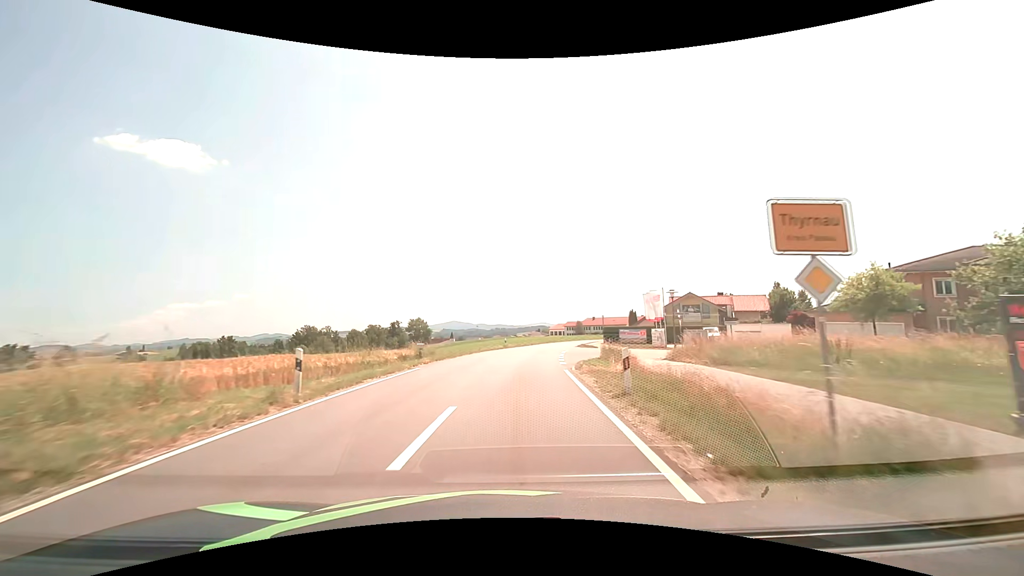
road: tertiary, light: Day
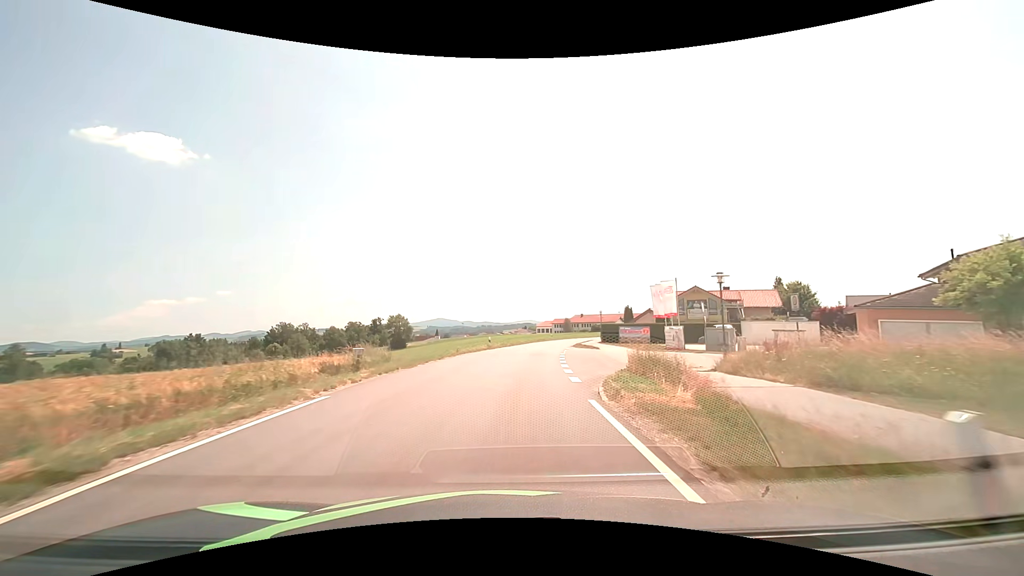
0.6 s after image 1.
(+0.1, +8.1) m; +2°
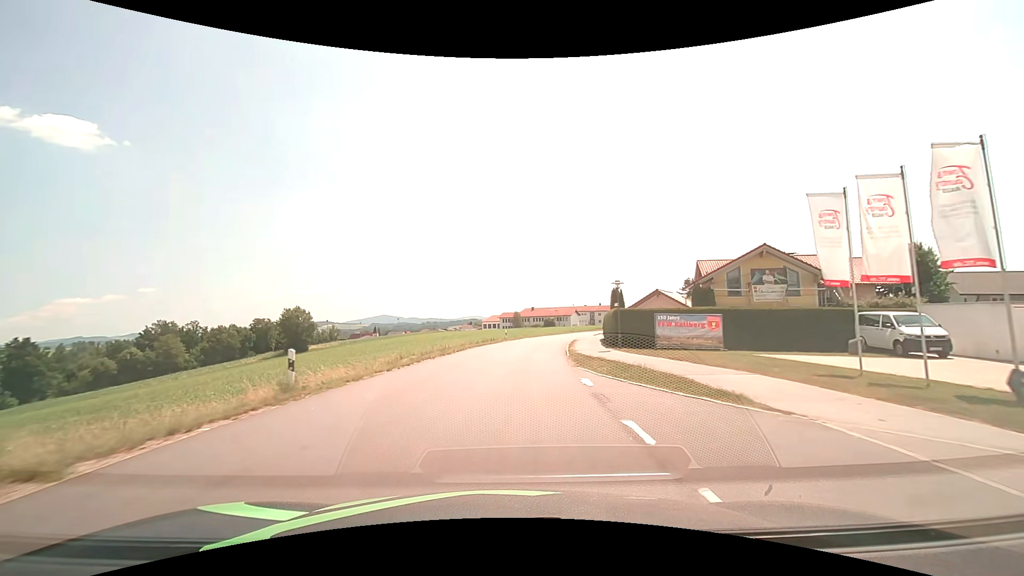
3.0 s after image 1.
(+1.8, +31.7) m; +6°
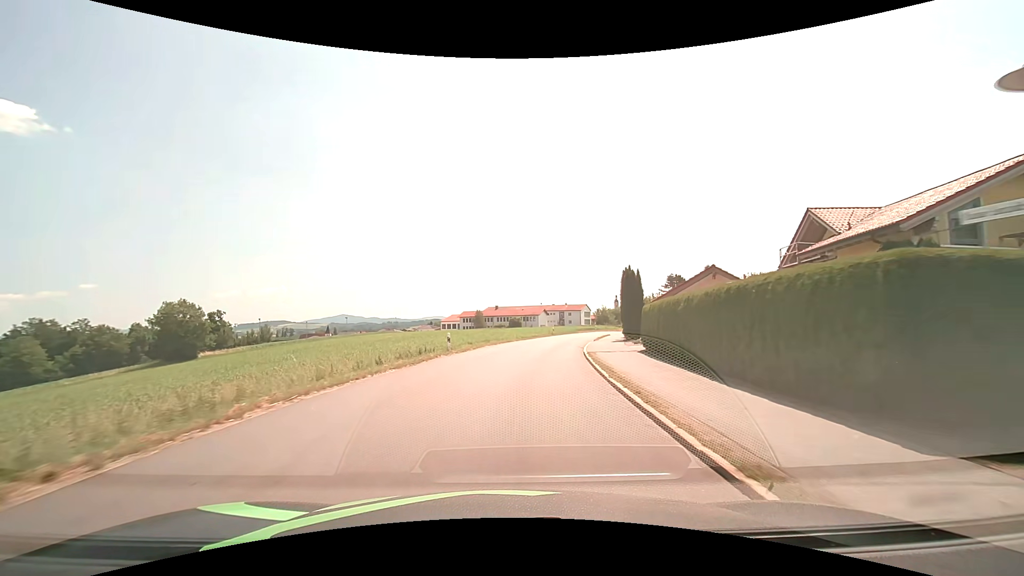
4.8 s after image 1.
(+0.8, +23.4) m; +4°
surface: asphalt
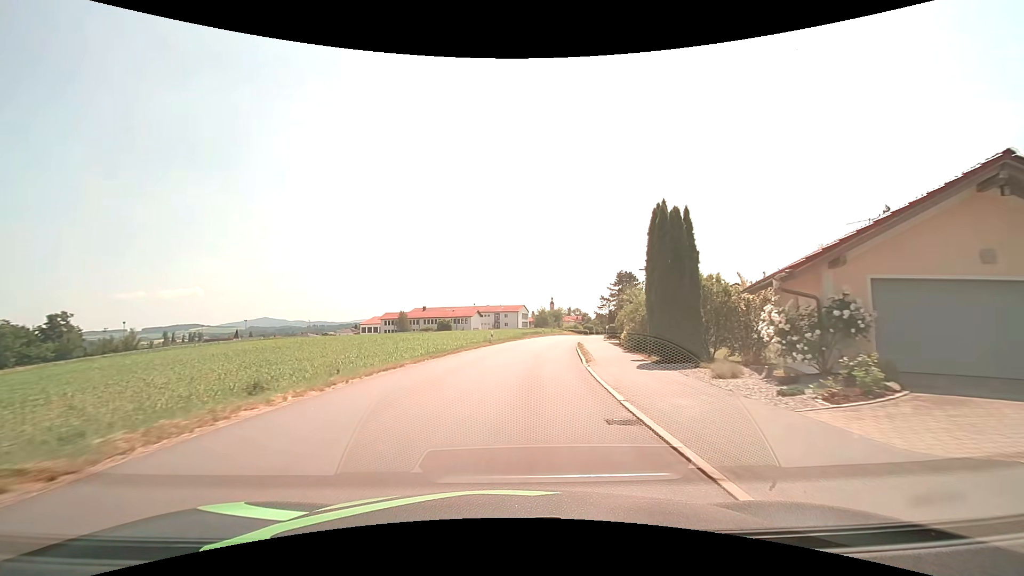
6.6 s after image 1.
(+1.5, +23.0) m; +8°
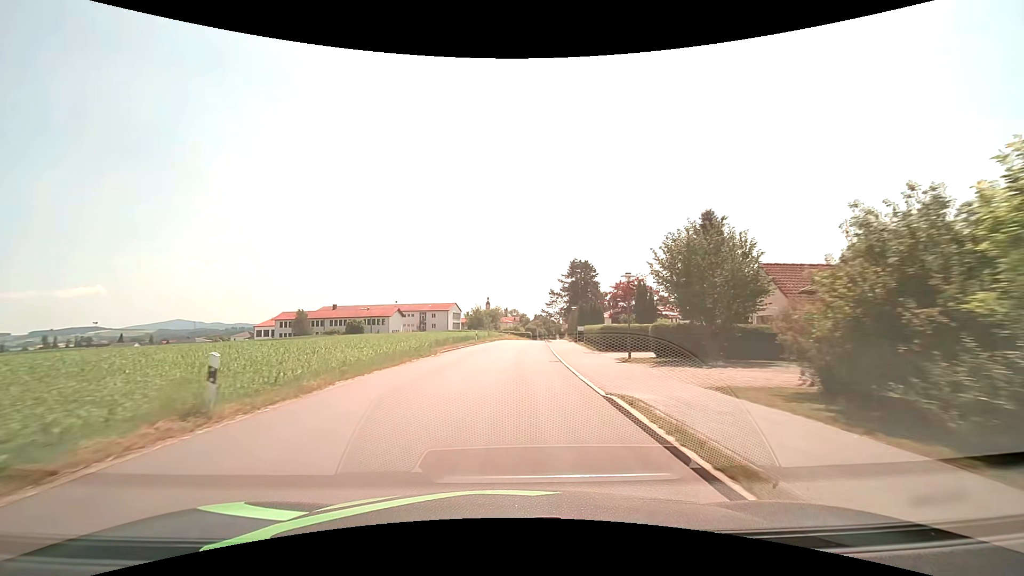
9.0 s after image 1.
(+2.2, +30.4) m; +7°
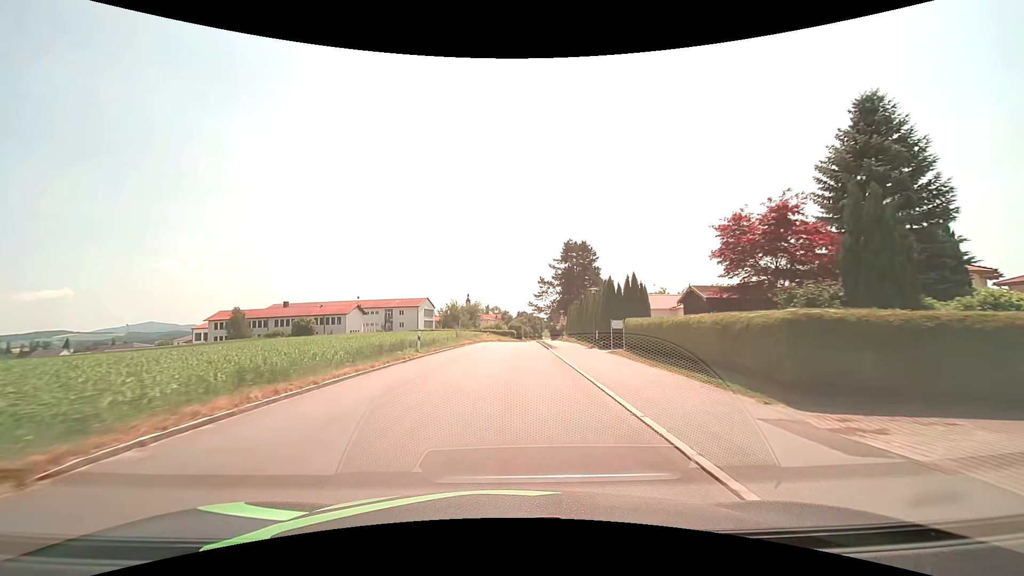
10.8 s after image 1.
(+0.5, +22.9) m; +2°
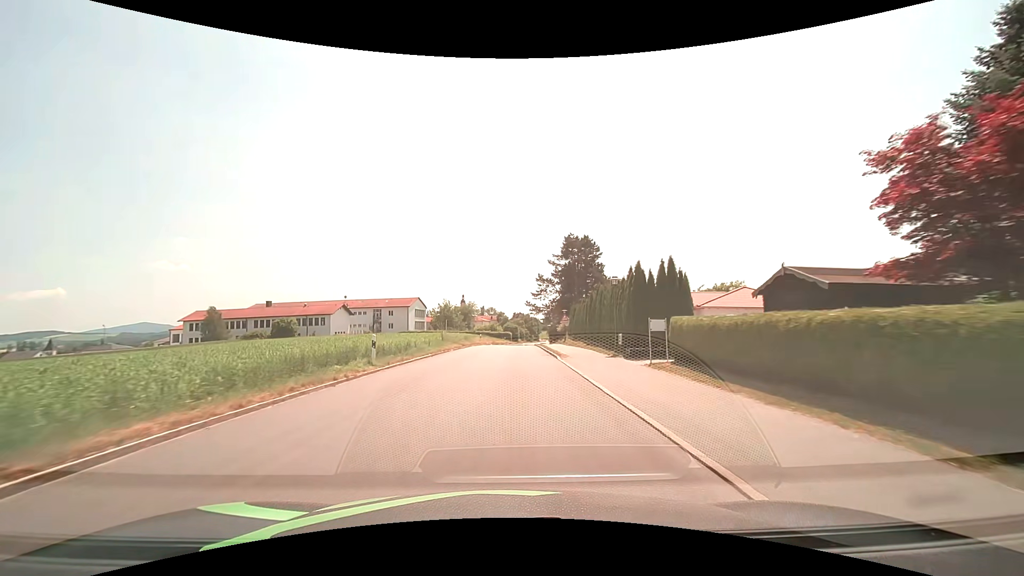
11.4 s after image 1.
(0.0, +7.6) m; 0°
(0, +10) (0, +20) (0, +30) (+1, +40) (+1, +50) (+1, +60) (+1, +70) (+2, +80) (+3, +90) (+4, +100) m
